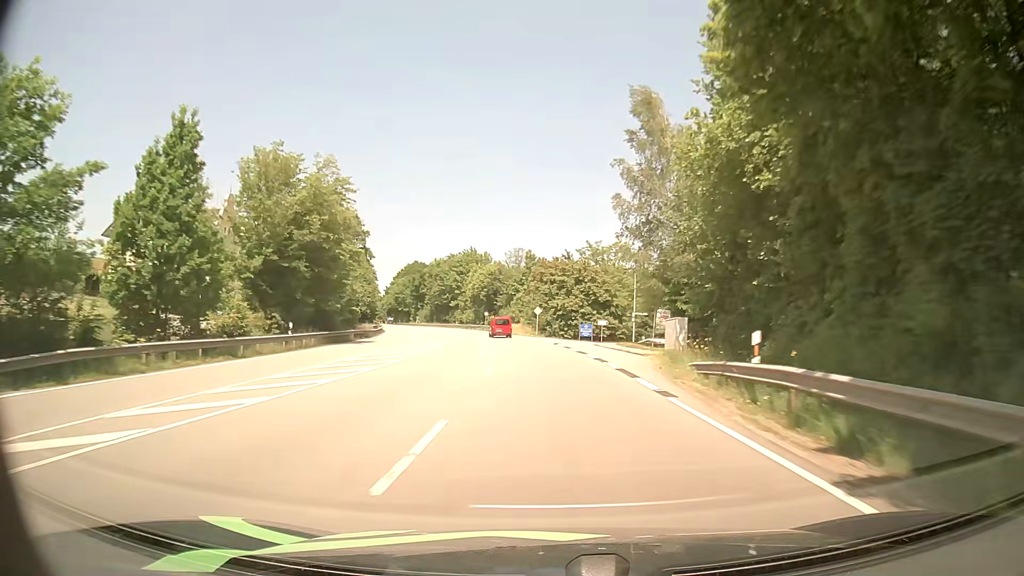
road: primary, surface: asphalt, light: Day
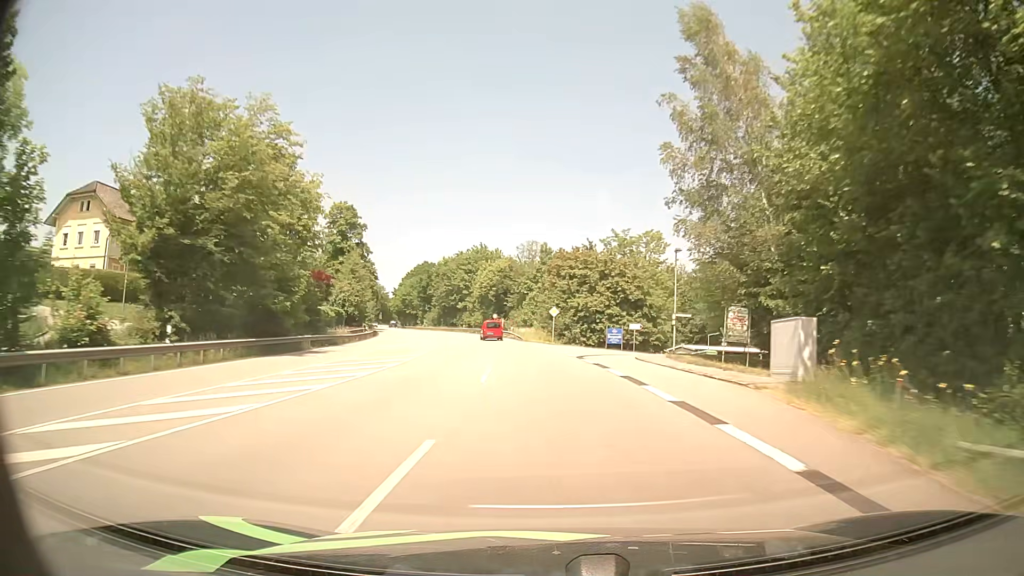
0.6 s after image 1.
(-0.1, +13.4) m; -1°
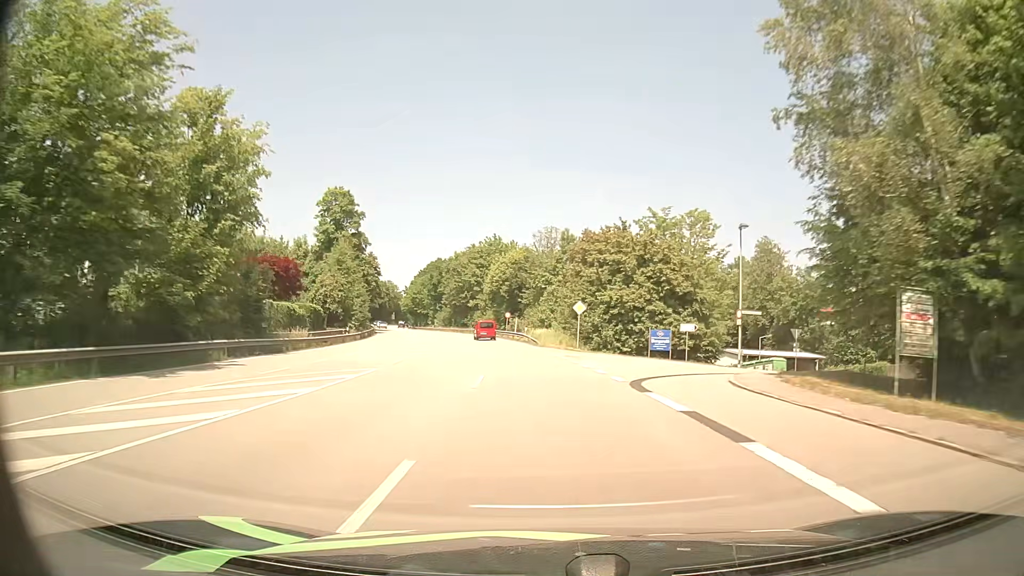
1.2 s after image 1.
(-0.2, +13.4) m; -2°
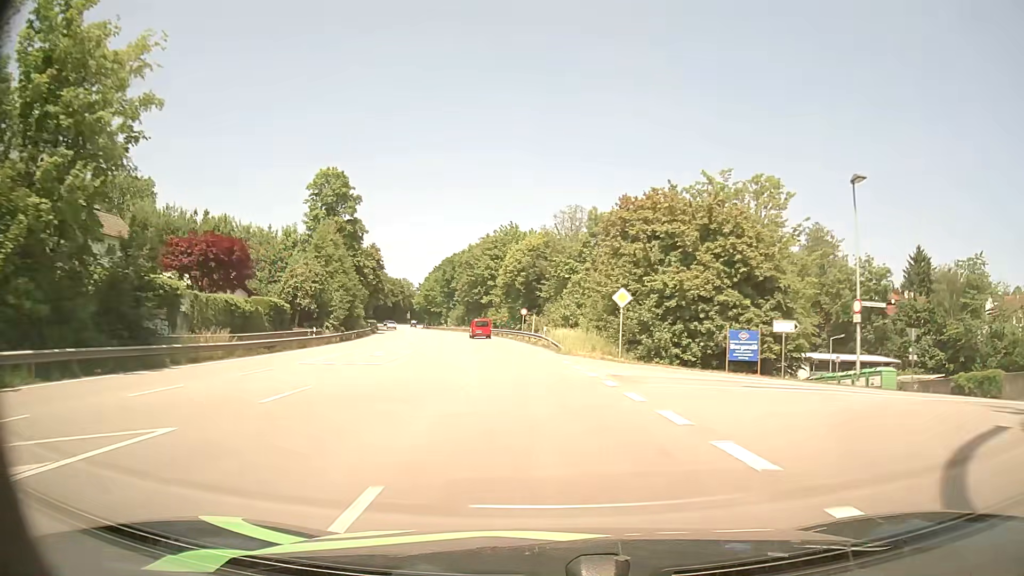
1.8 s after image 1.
(-0.1, +13.3) m; -1°
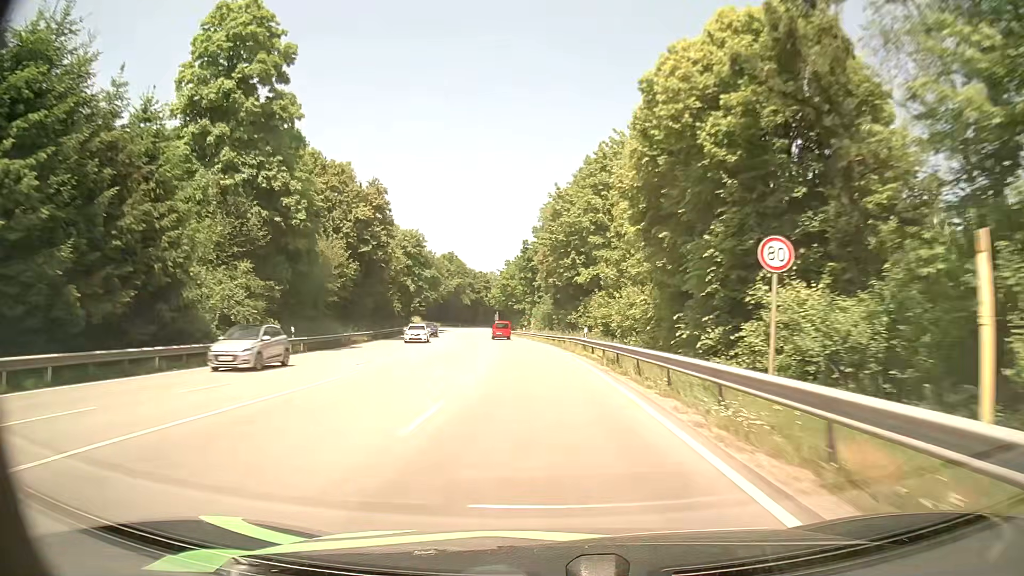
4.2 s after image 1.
(-4.5, +53.2) m; -9°
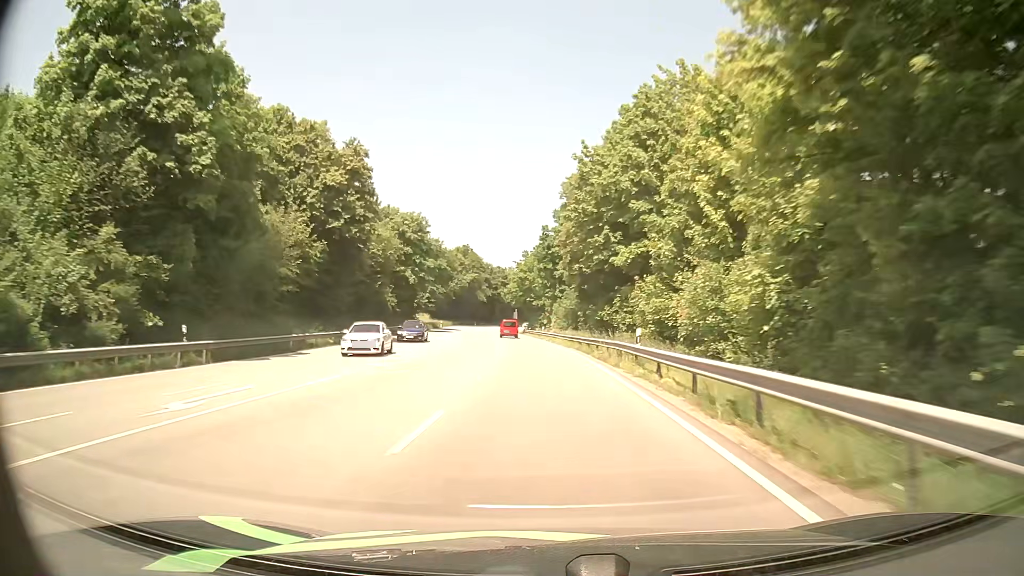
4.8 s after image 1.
(-0.2, +13.4) m; -2°
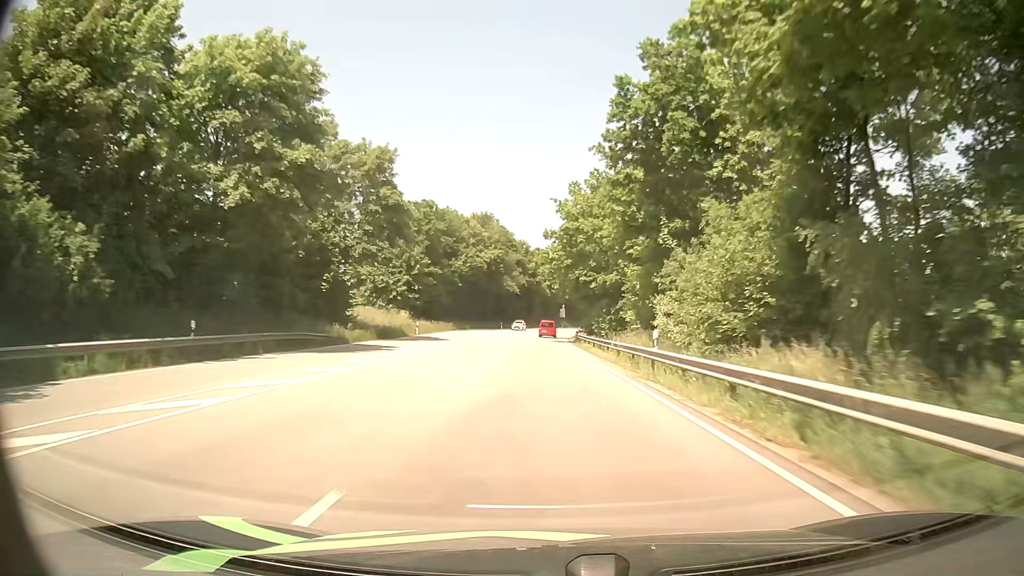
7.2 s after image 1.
(-2.2, +53.6) m; -4°
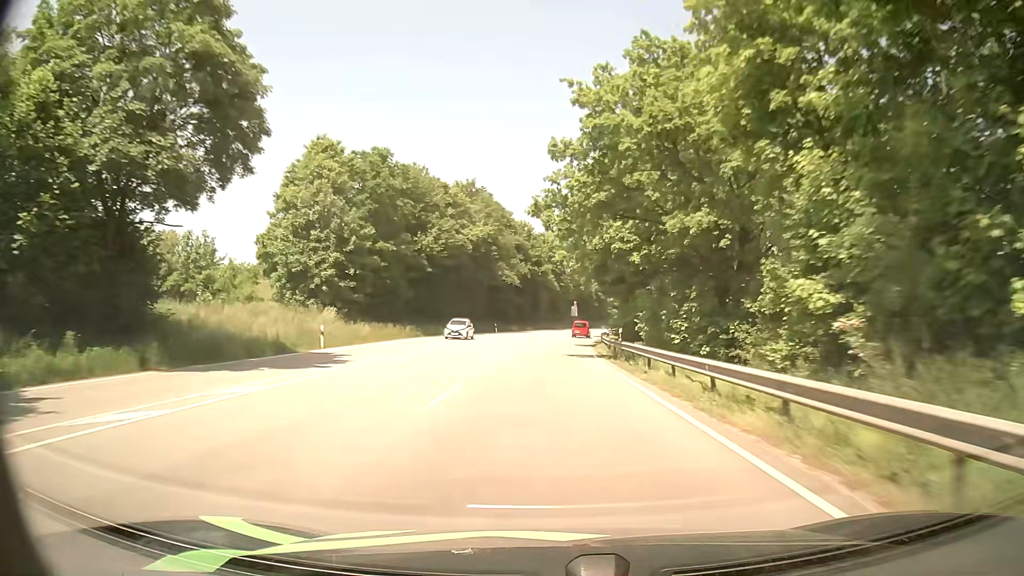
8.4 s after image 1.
(-0.2, +26.9) m; -1°
(0, +10) (0, +20) (0, +30) (+1, +40) (+1, +50) (+2, +60) (+3, +70) (+5, +80) (+6, +90) (+8, +99) m
